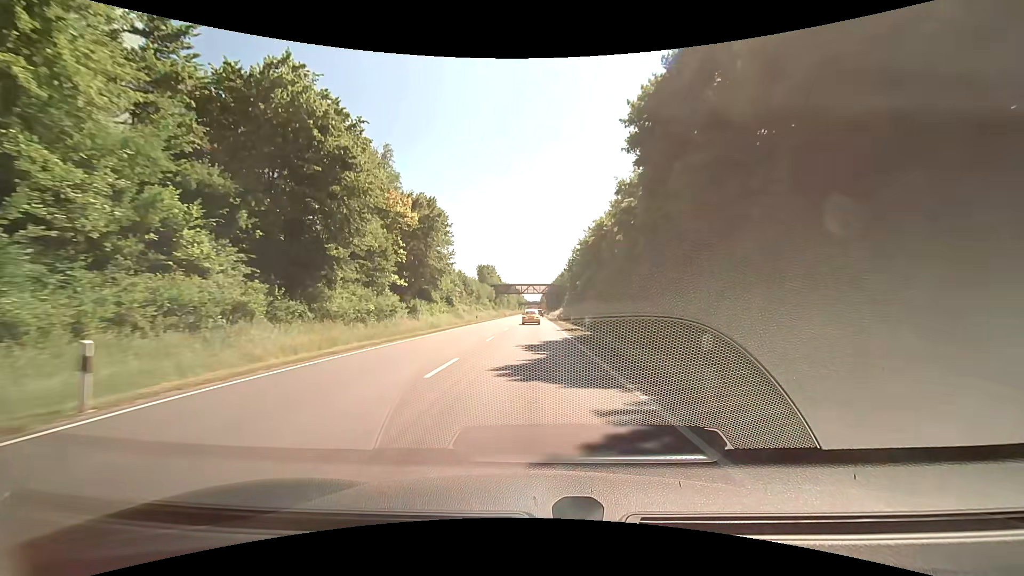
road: primary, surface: asphalt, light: Day
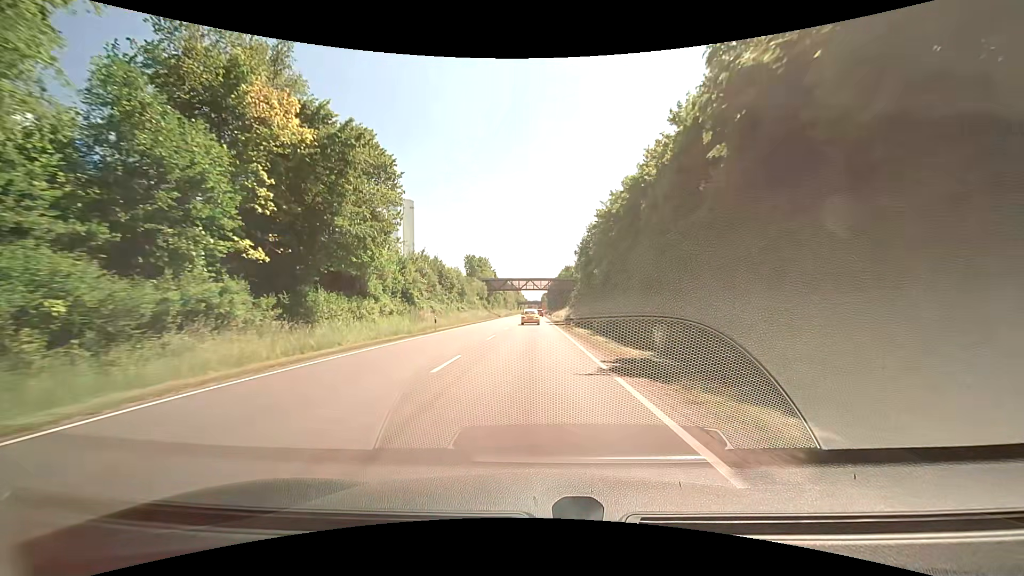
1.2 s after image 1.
(-0.1, +23.6) m; 0°
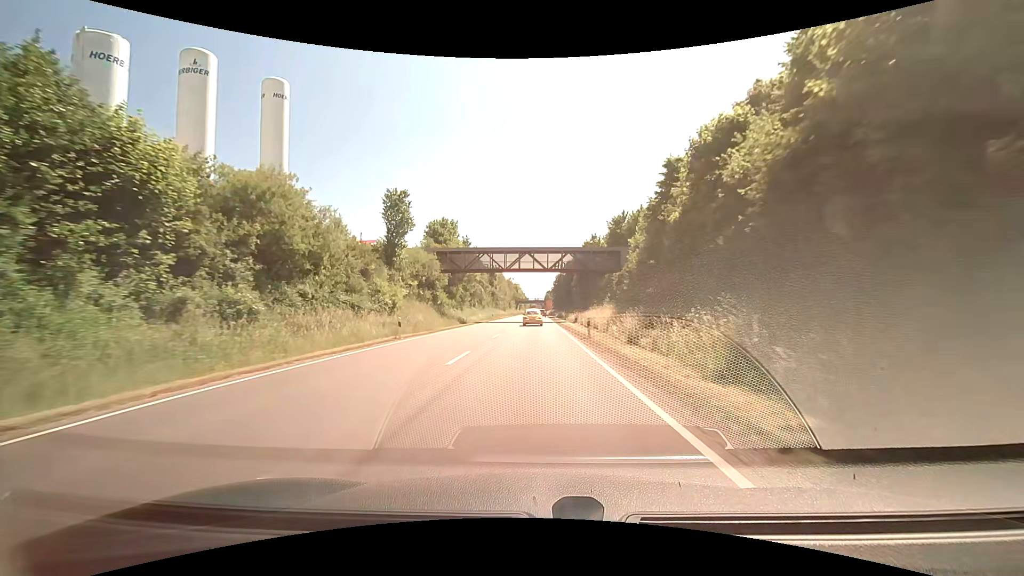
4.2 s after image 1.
(-0.3, +59.6) m; 0°
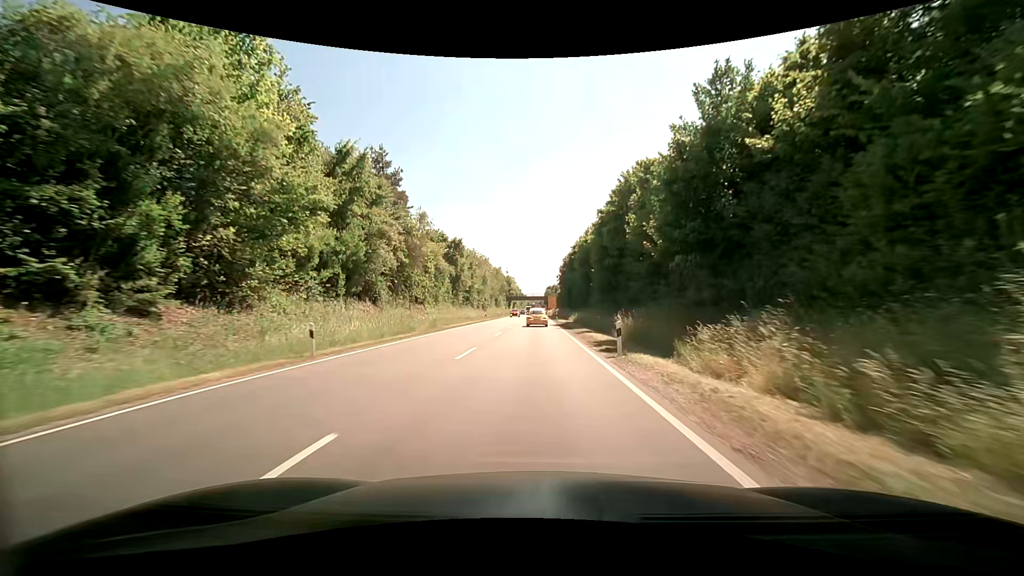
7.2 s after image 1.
(-0.5, +59.5) m; 0°
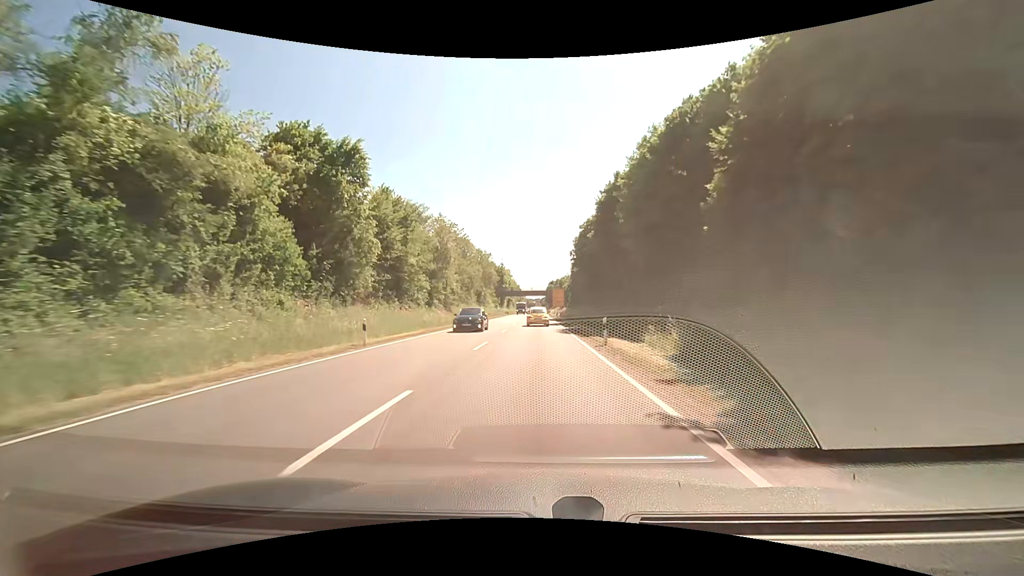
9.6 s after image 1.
(-0.3, +45.9) m; 0°
(0, +10) (0, +20) (0, +30) (0, +40) (0, +50) (0, +60) (0, +70) (0, +80) (0, +90) (+1, +100) m
